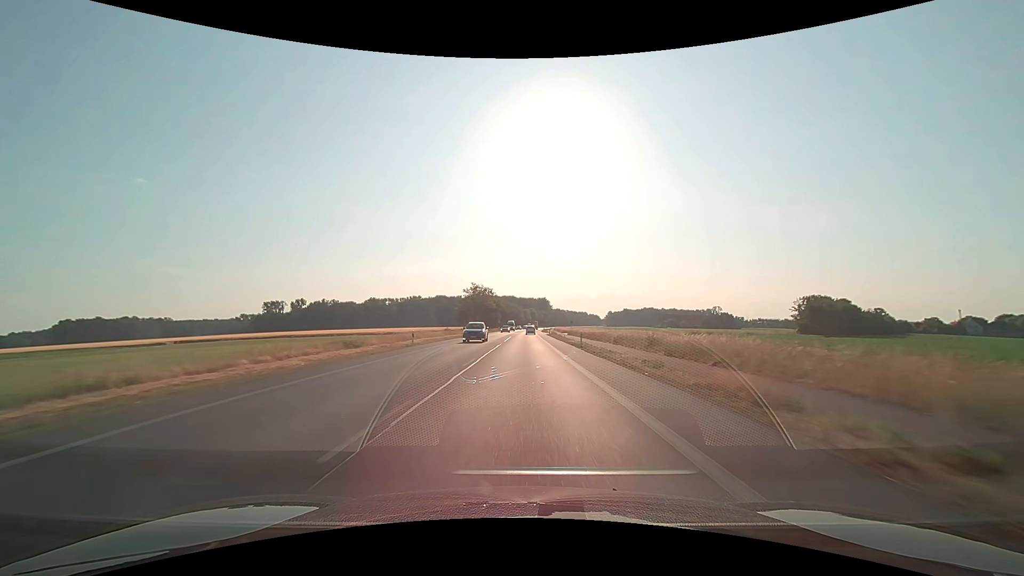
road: primary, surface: asphalt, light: Day
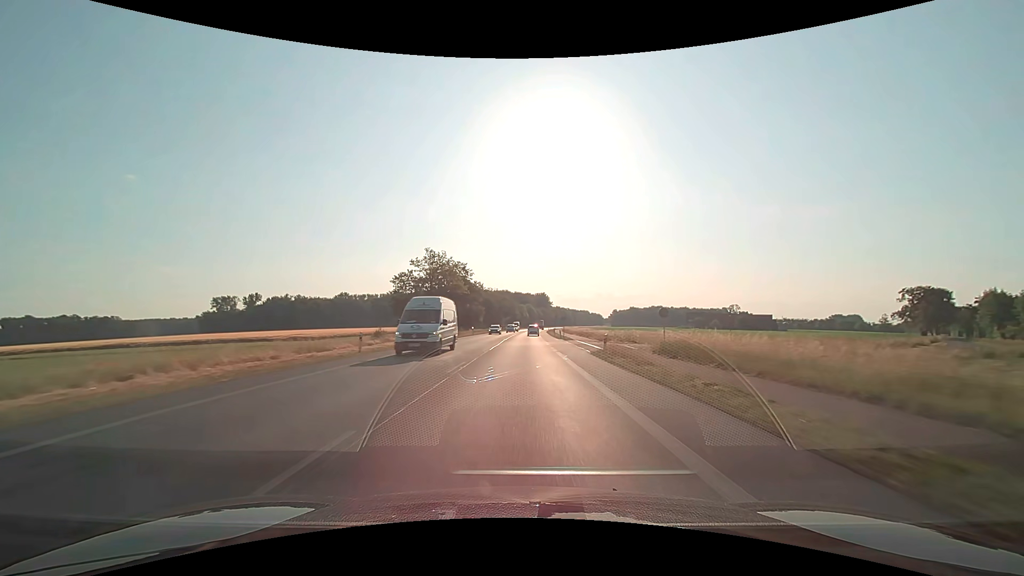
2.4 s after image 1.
(+0.4, +62.5) m; 0°
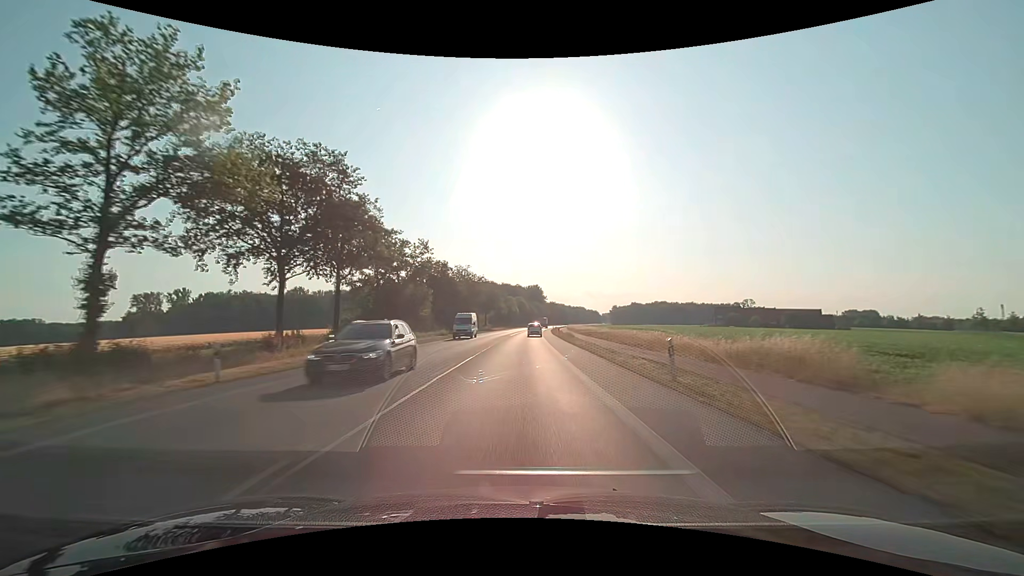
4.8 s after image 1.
(+0.6, +60.8) m; +1°
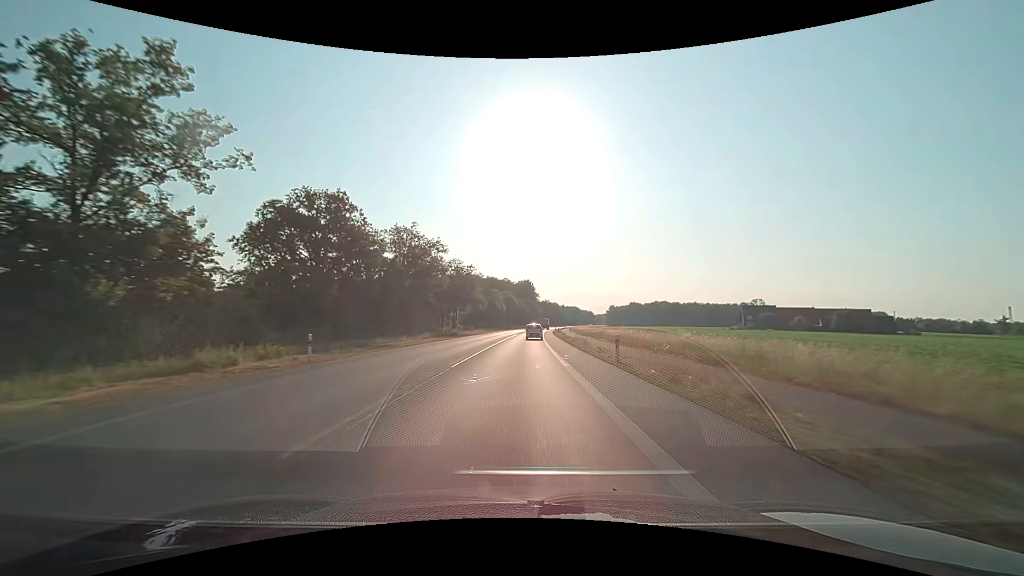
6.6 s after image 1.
(+0.3, +43.6) m; +1°
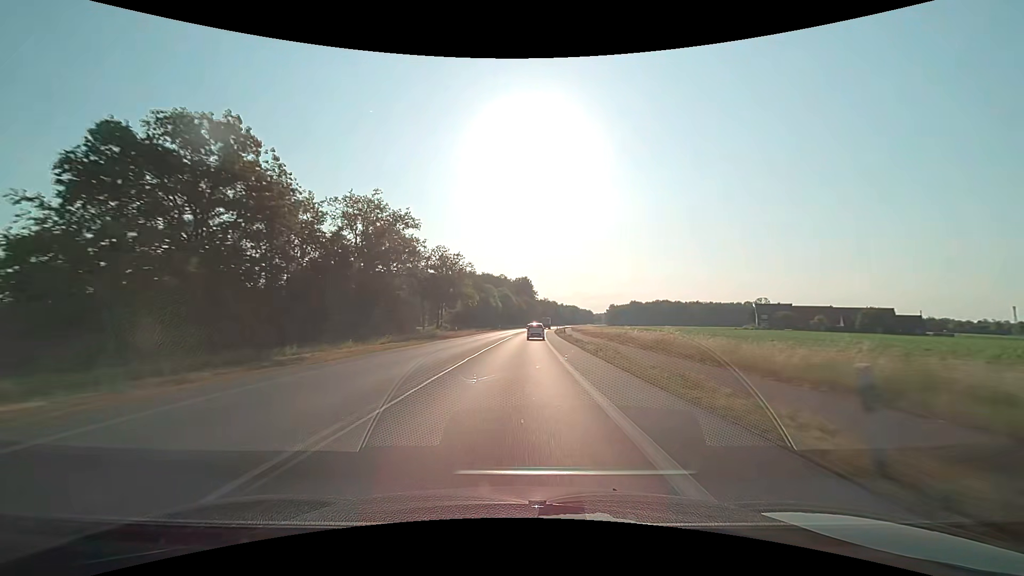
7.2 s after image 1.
(0.0, +14.1) m; 0°
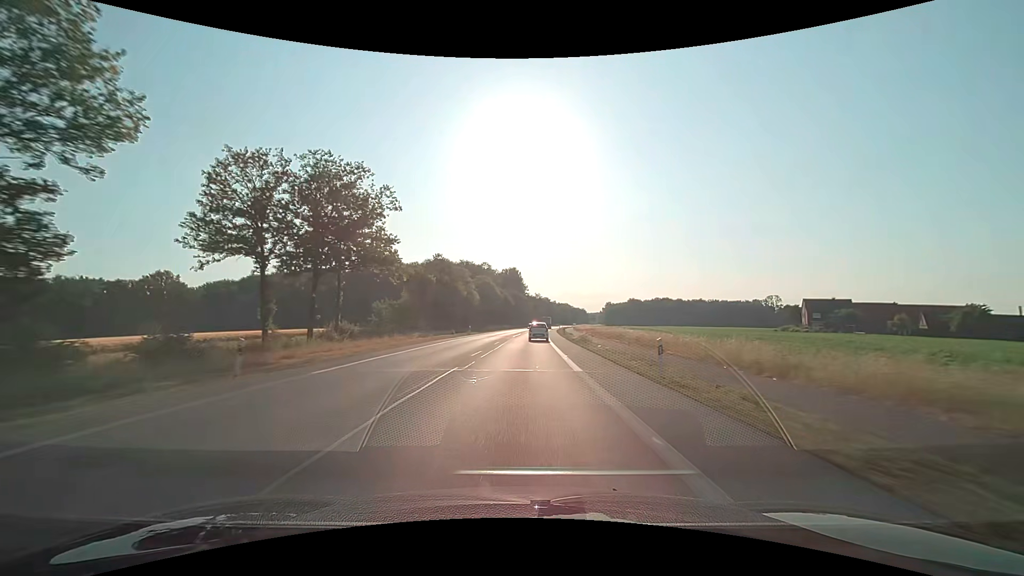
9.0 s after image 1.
(+0.3, +41.2) m; +1°
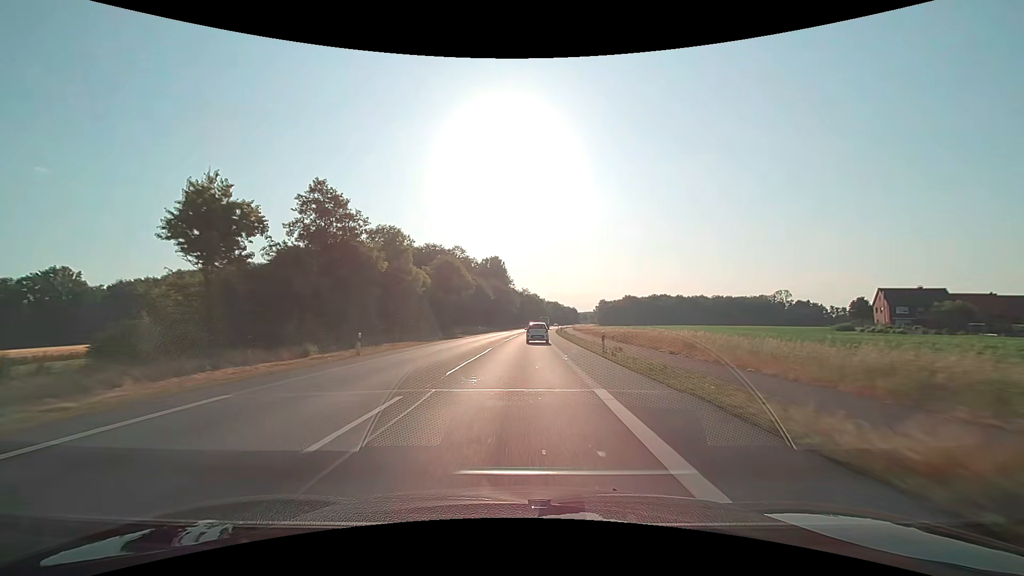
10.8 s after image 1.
(+0.6, +39.5) m; +1°
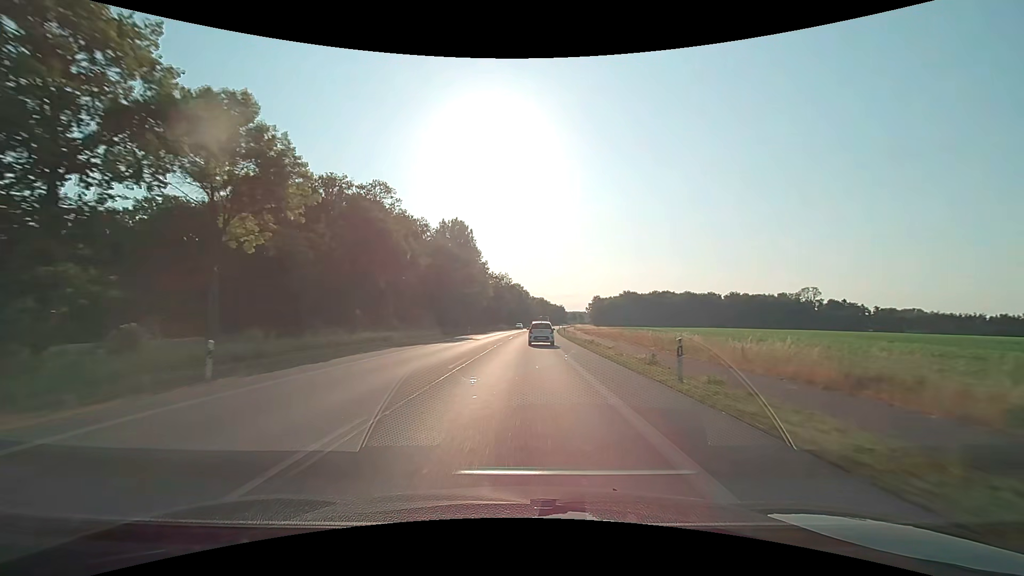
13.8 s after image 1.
(+1.2, +61.8) m; +2°
